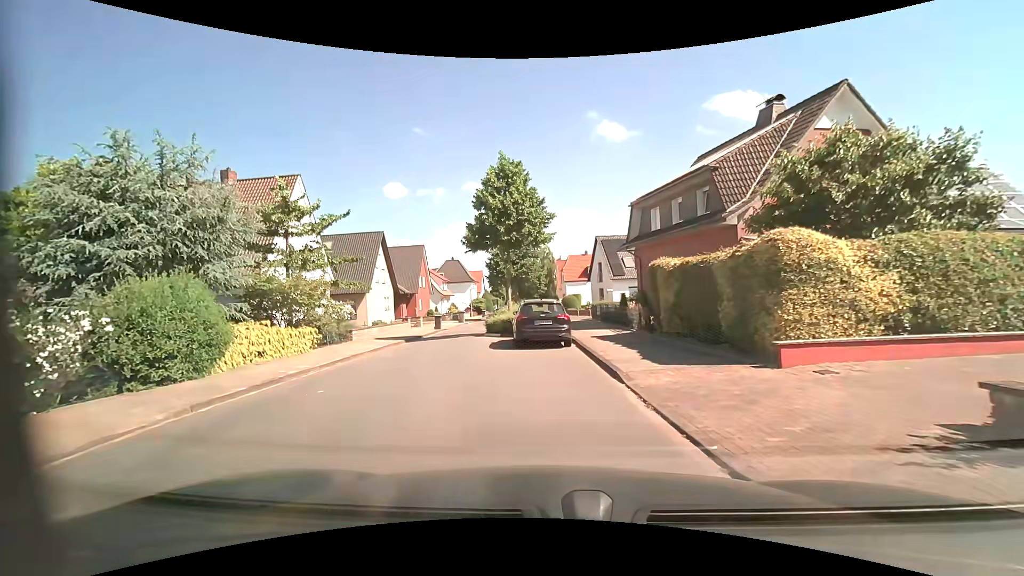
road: unclassified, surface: asphalt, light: Day
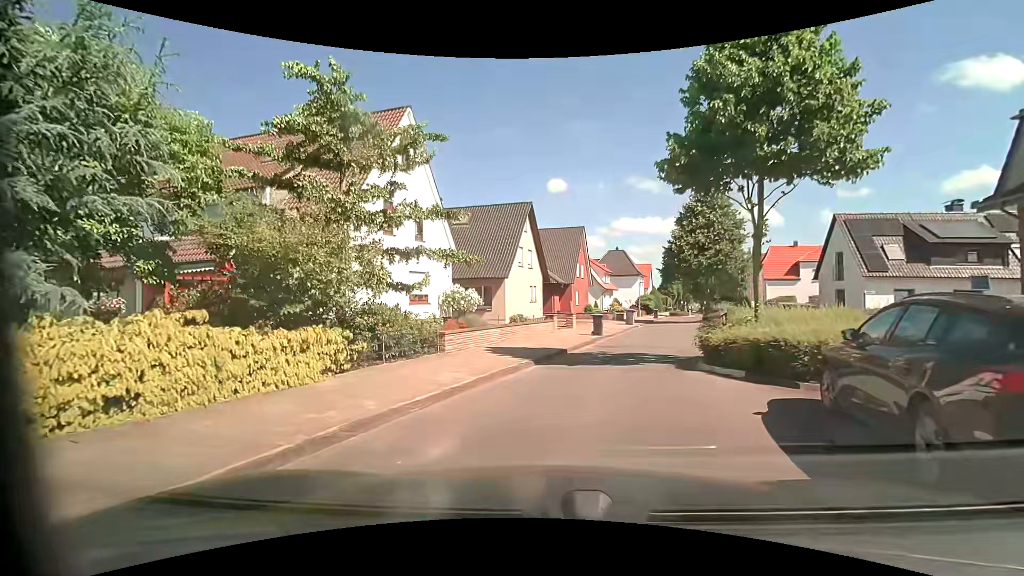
(-1.9, +10.9) m; -19°
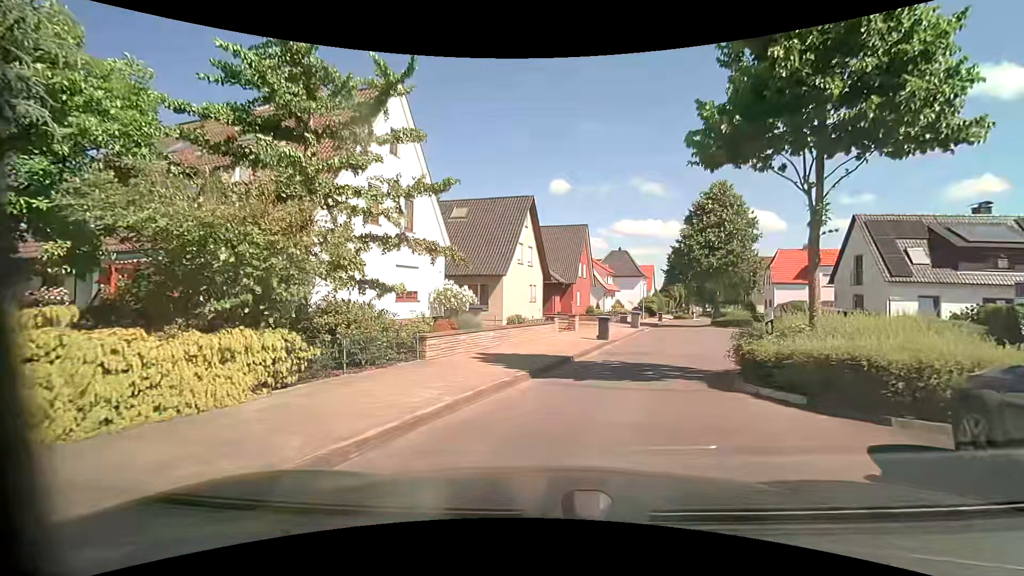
(0.0, +2.1) m; -1°
